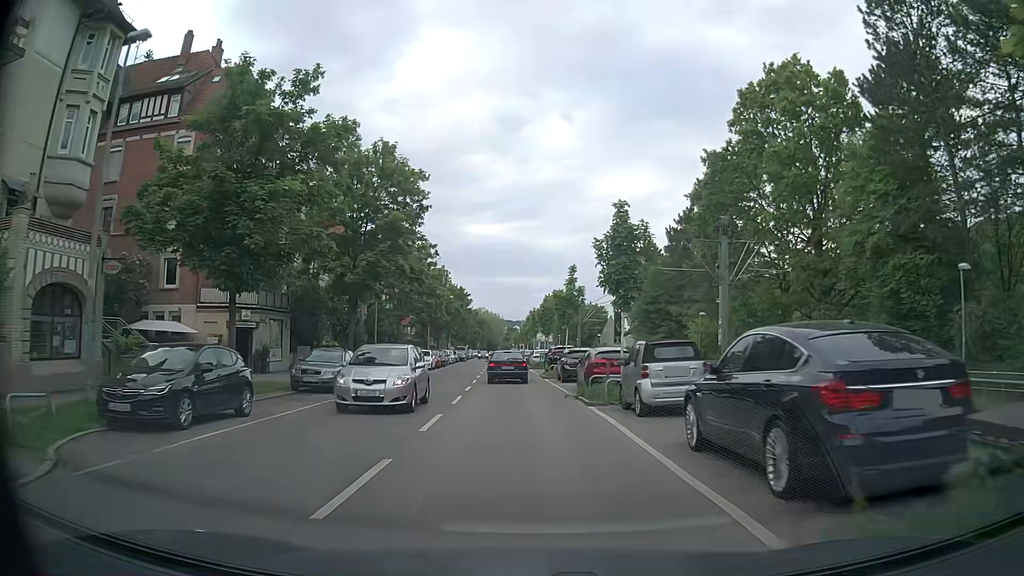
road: secondary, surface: asphalt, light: Day
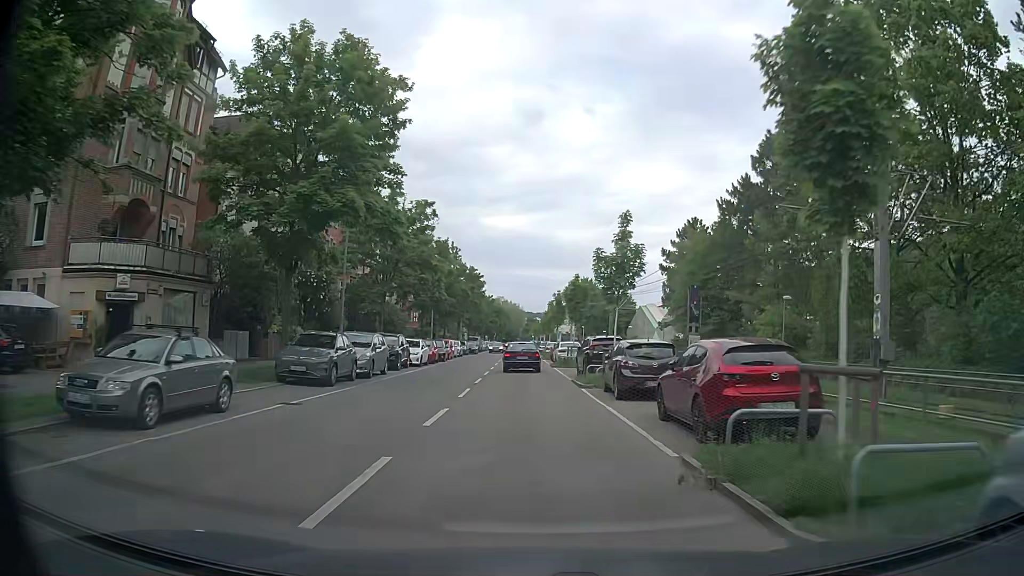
(0.0, +12.7) m; -2°
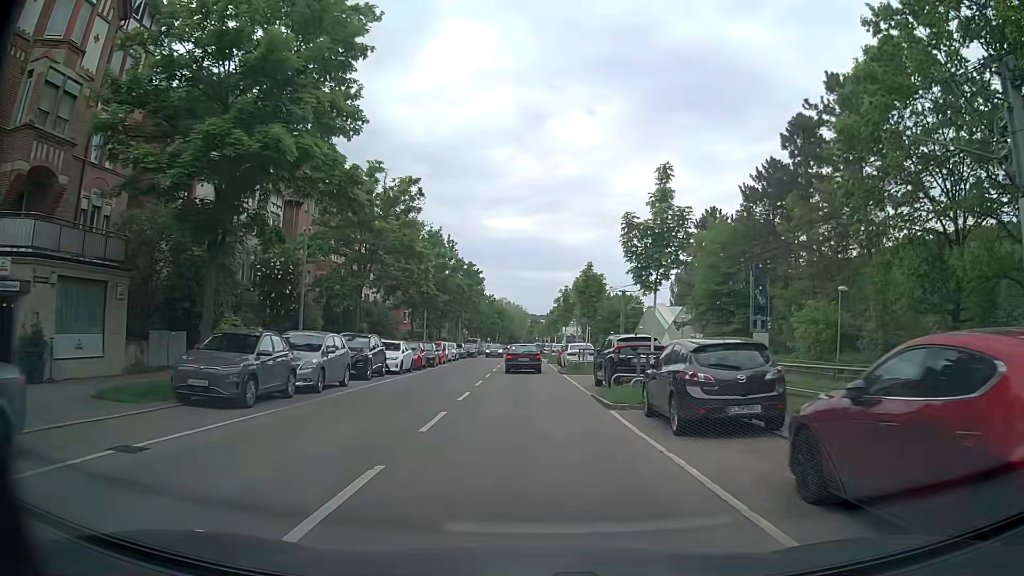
(0.0, +6.5) m; 0°
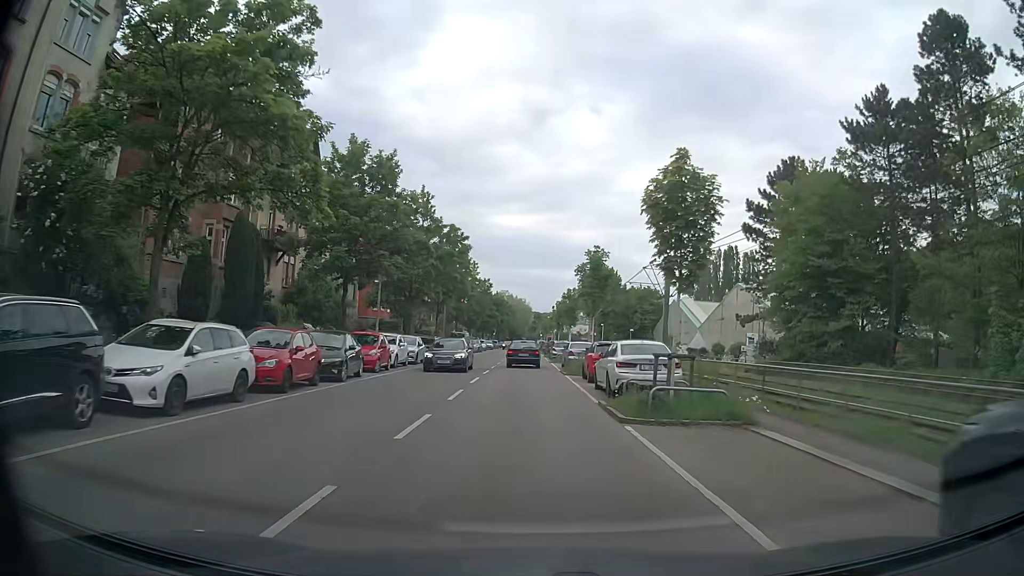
(0.0, +19.5) m; 0°
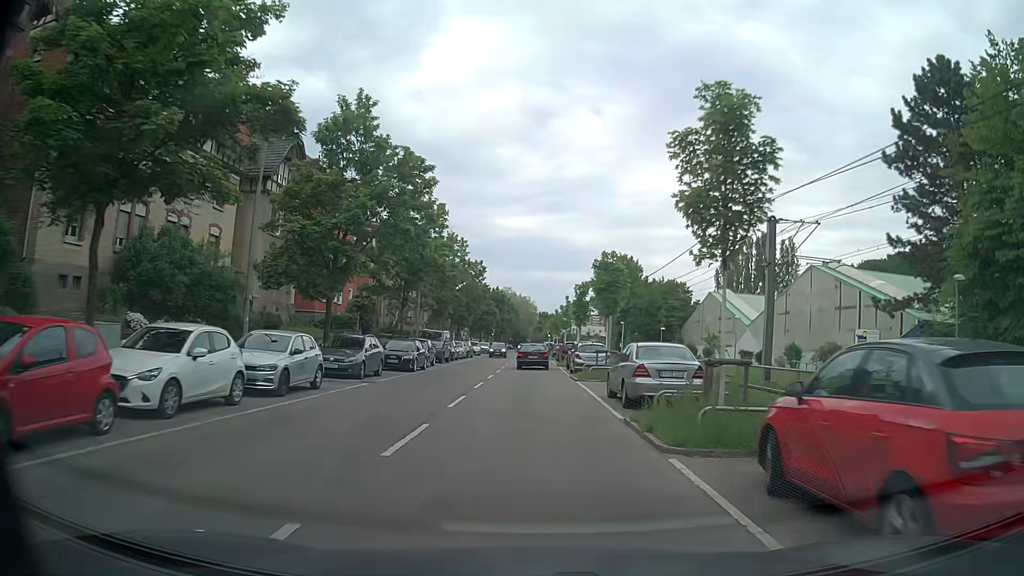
(-0.3, +19.6) m; -1°
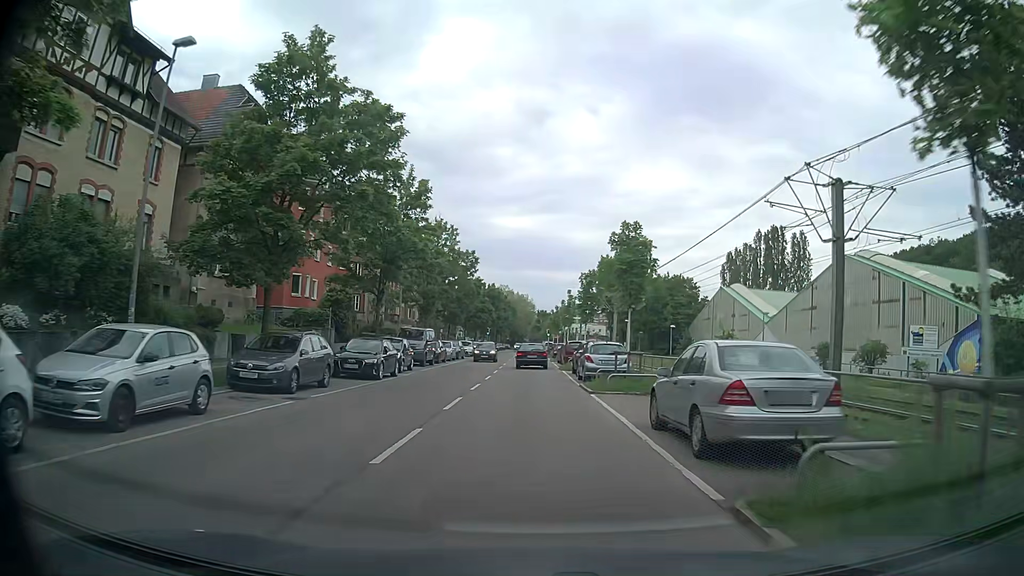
(0.0, +6.6) m; 0°
